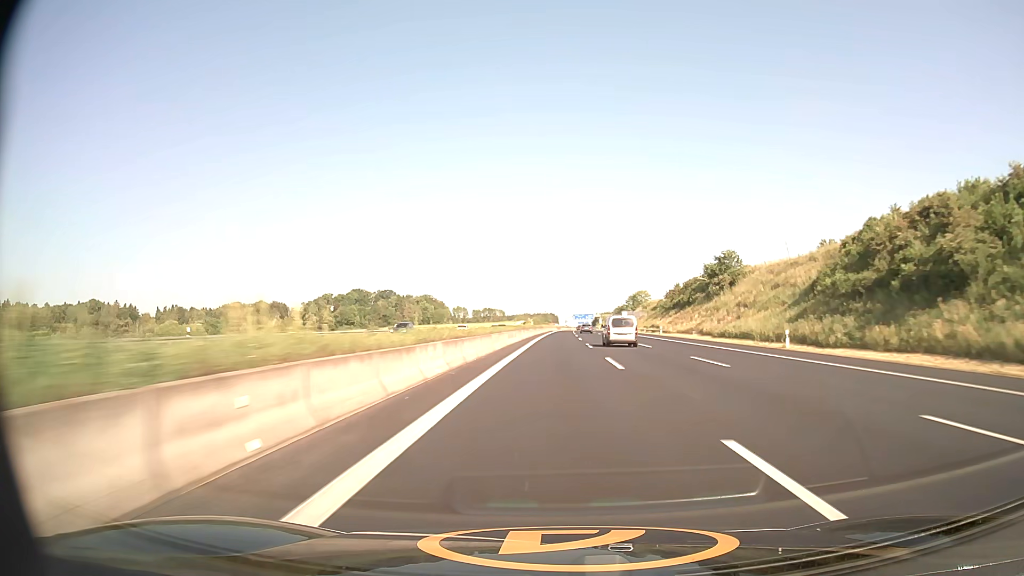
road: motorway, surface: asphalt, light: Day
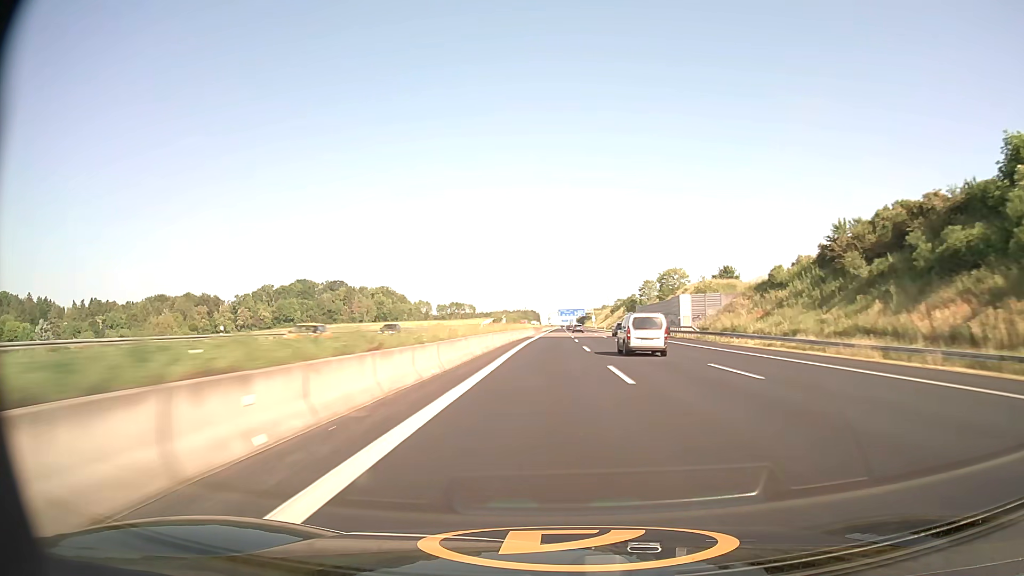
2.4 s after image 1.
(+1.4, +94.1) m; +2°
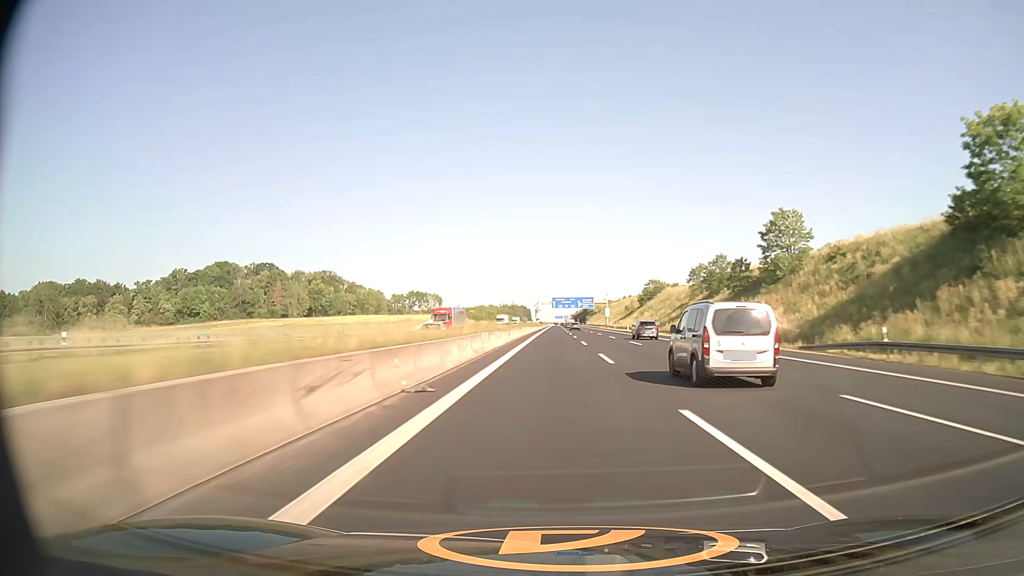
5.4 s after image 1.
(+1.0, +118.9) m; +1°
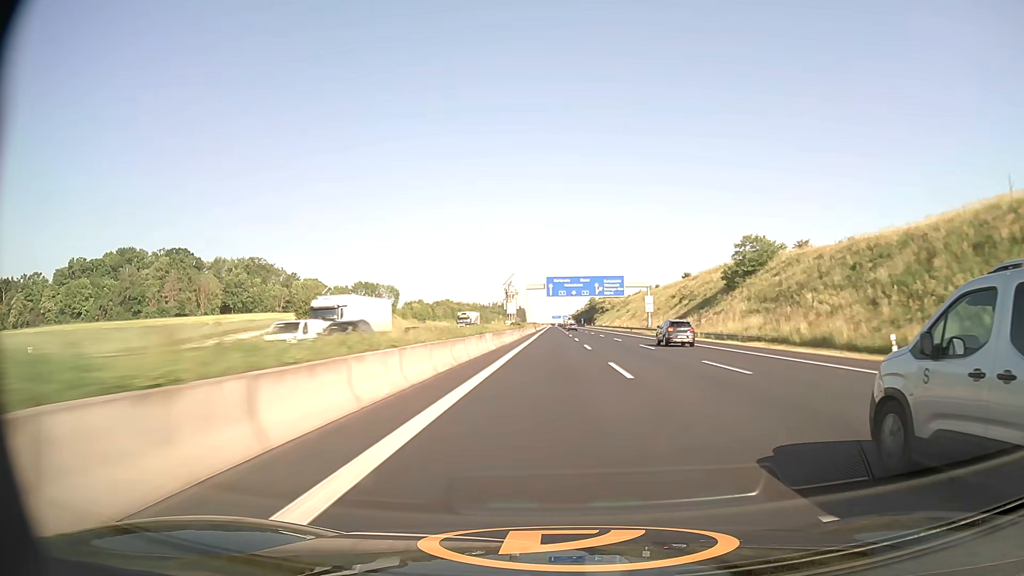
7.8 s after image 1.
(+0.3, +95.7) m; 0°
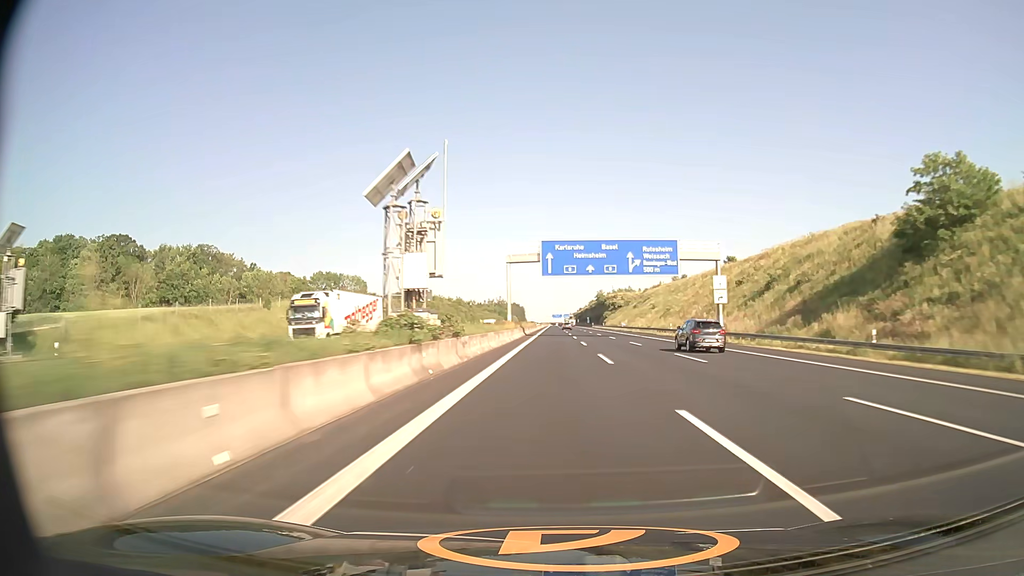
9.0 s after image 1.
(+0.1, +48.3) m; 0°
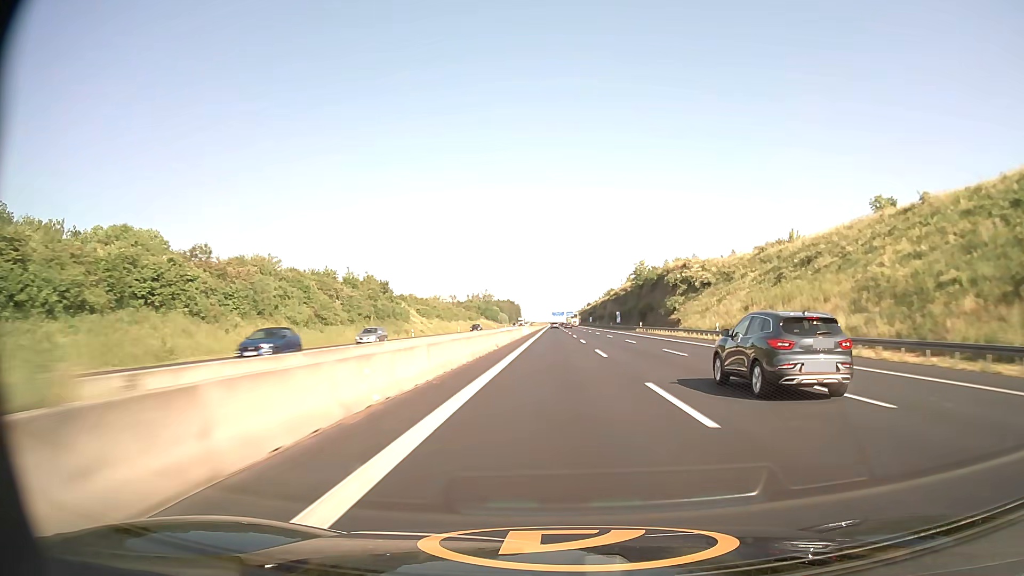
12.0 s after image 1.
(-0.1, +121.4) m; 0°
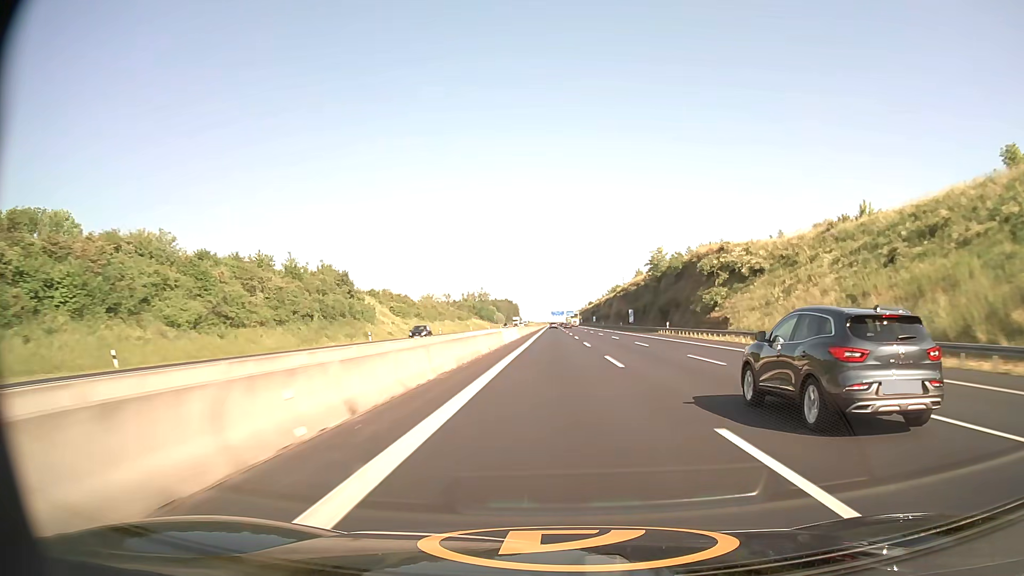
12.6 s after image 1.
(0.0, +24.3) m; 0°
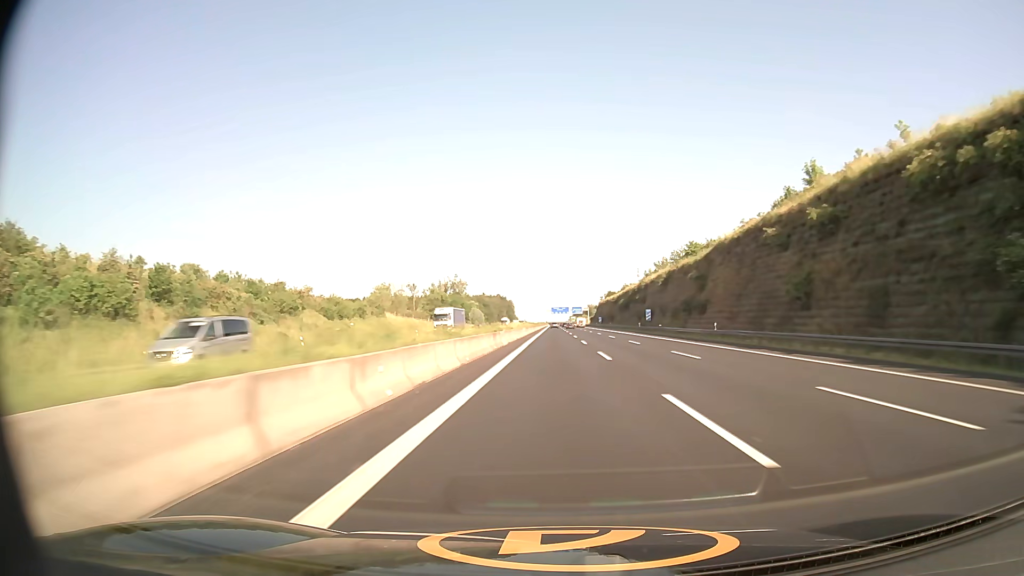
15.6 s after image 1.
(0.0, +121.9) m; 0°
(0, +10) (0, +20) (0, +30) (0, +40) (0, +50) (0, +60) (0, +70) (0, +80) (0, +90) (0, +100) m
